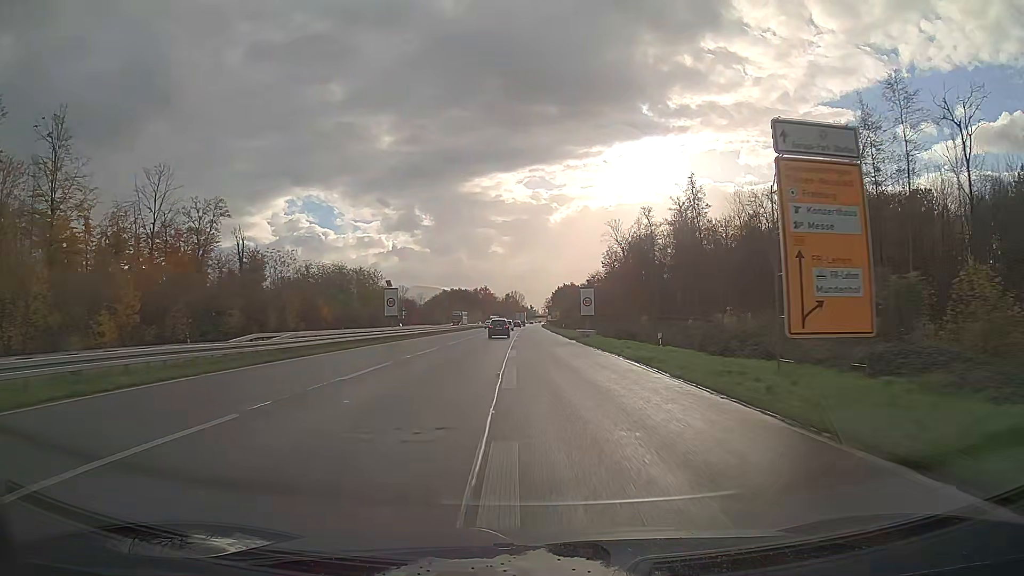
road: trunk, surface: asphalt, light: Day
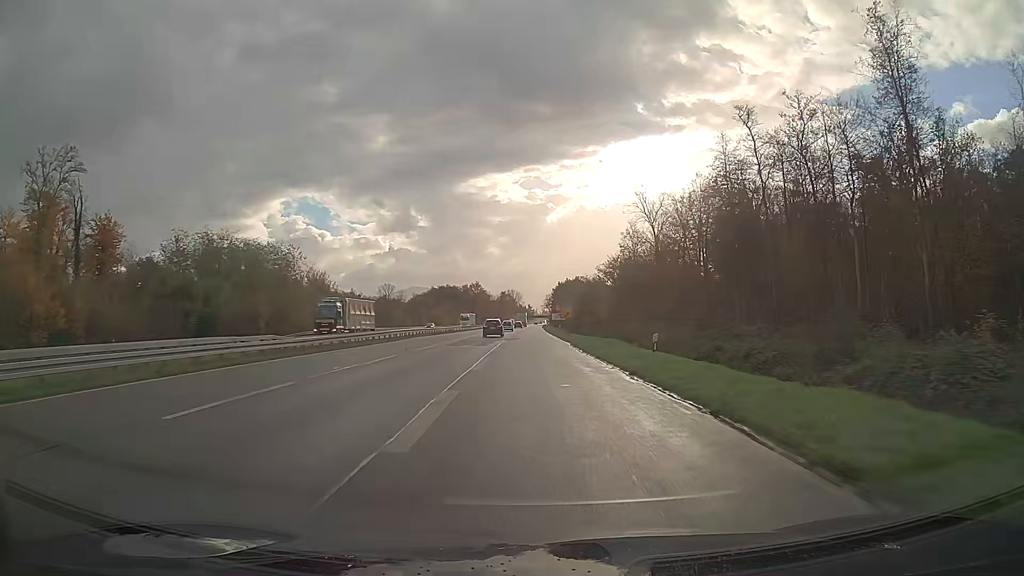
(+0.2, +53.9) m; 0°
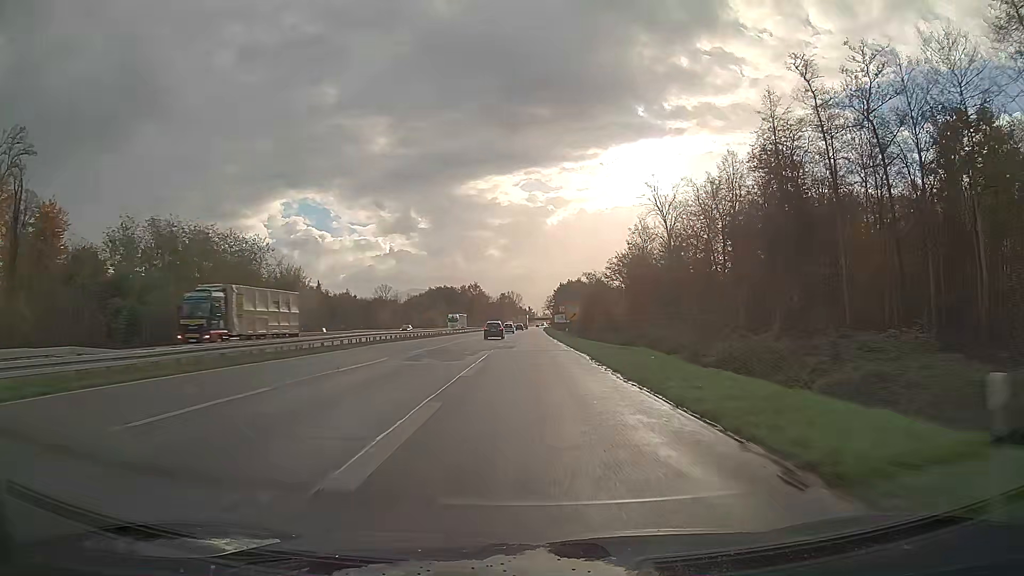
(0.0, +13.4) m; 0°
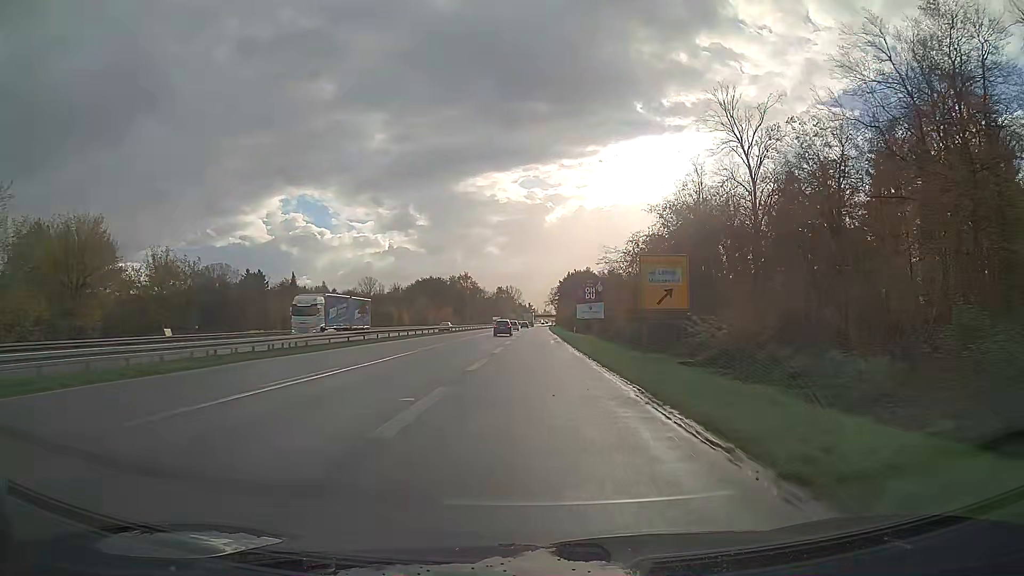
(-0.1, +53.7) m; 0°
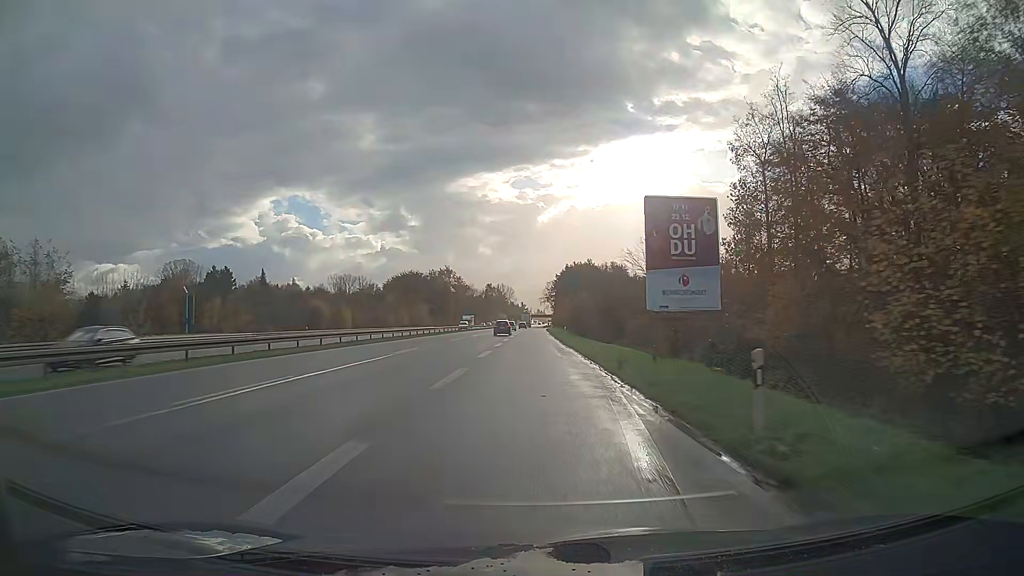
(+0.2, +39.9) m; 0°
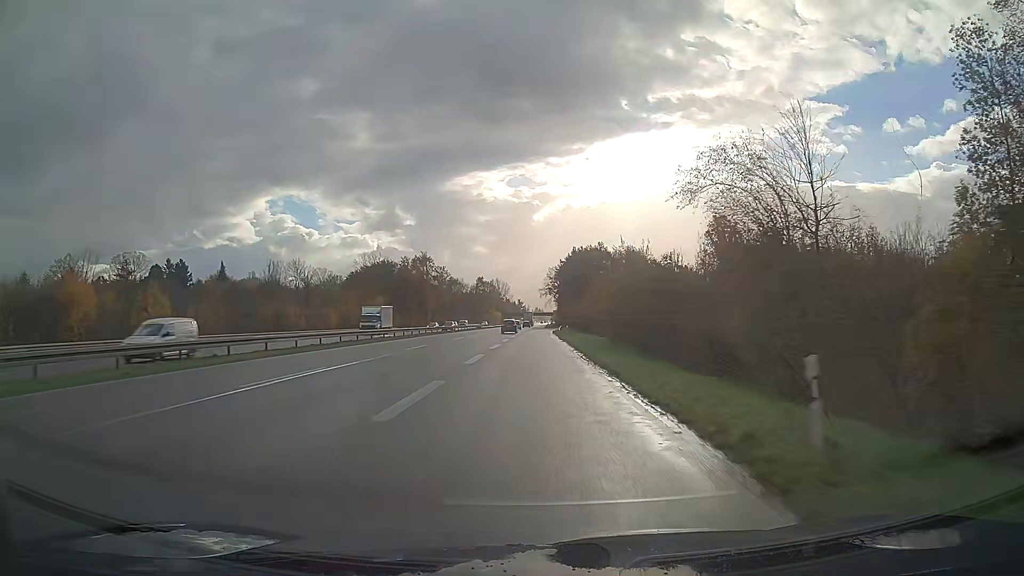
(+0.1, +51.7) m; 0°
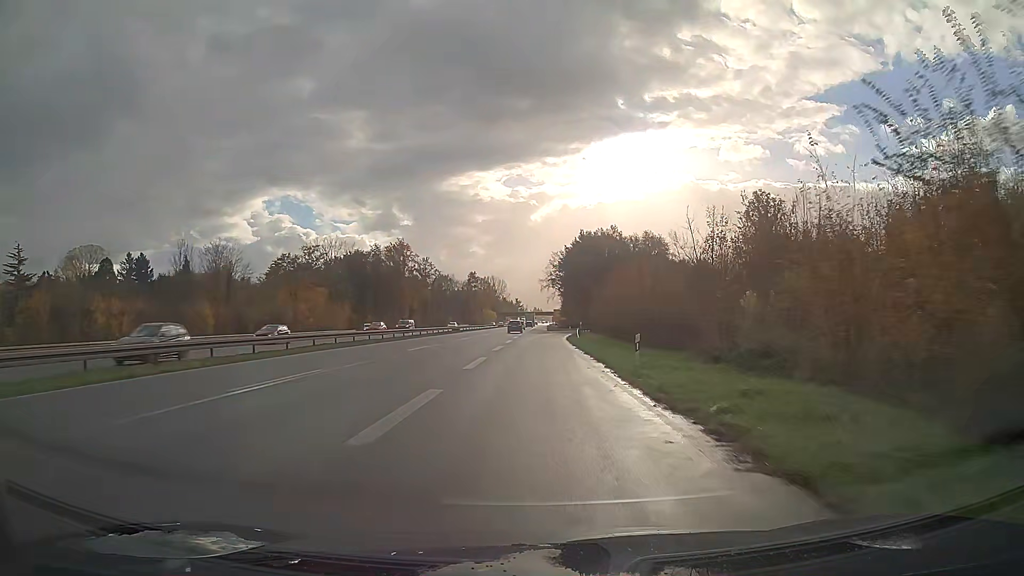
(+0.1, +37.5) m; 0°
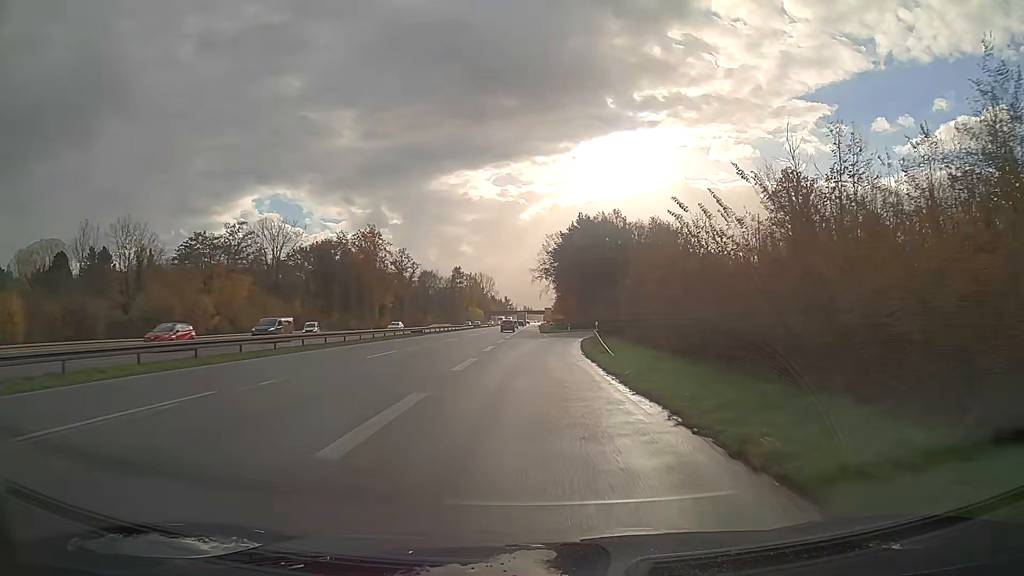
(+0.2, +24.3) m; +1°
